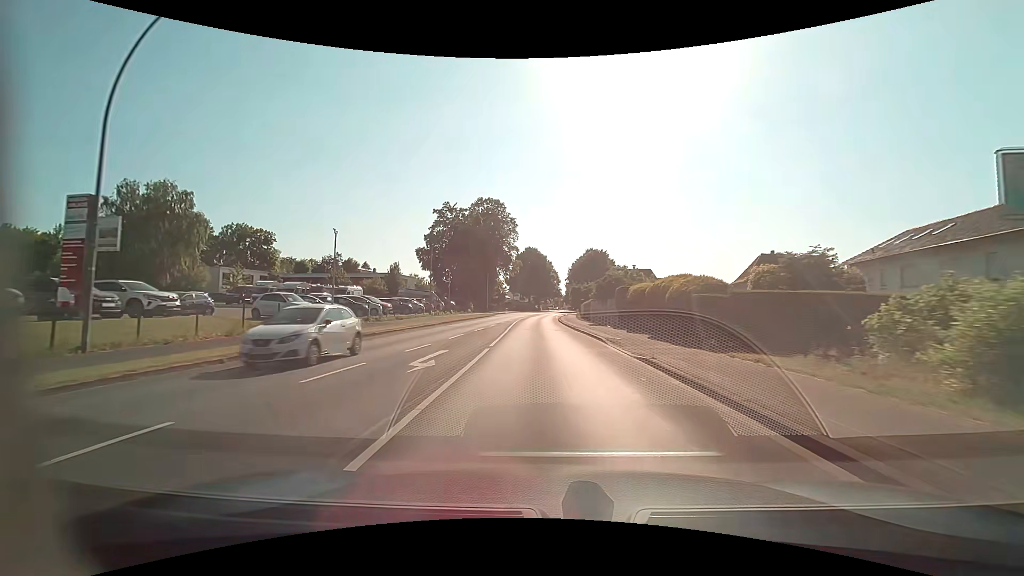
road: primary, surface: asphalt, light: Day
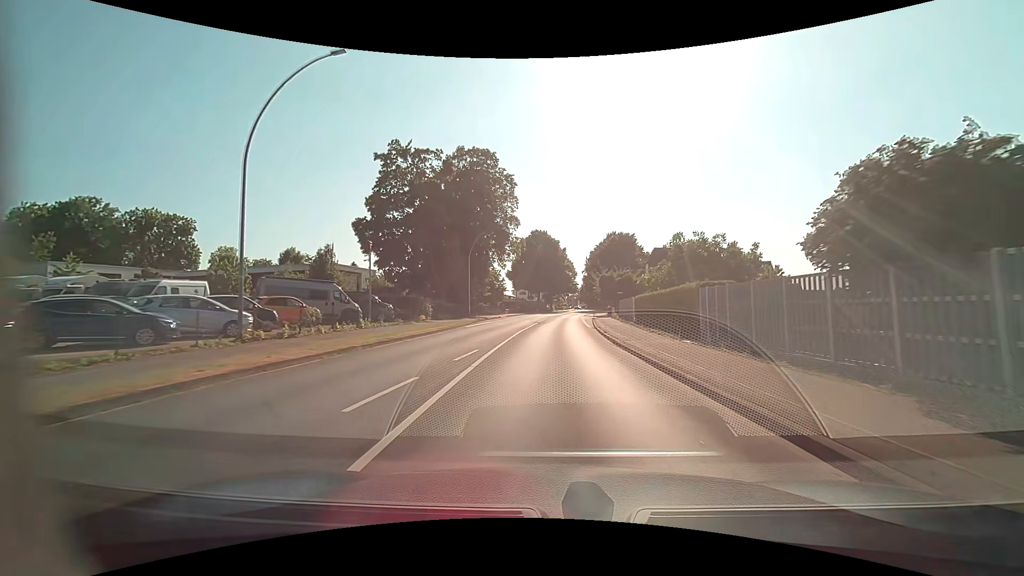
(-0.7, +32.7) m; -1°
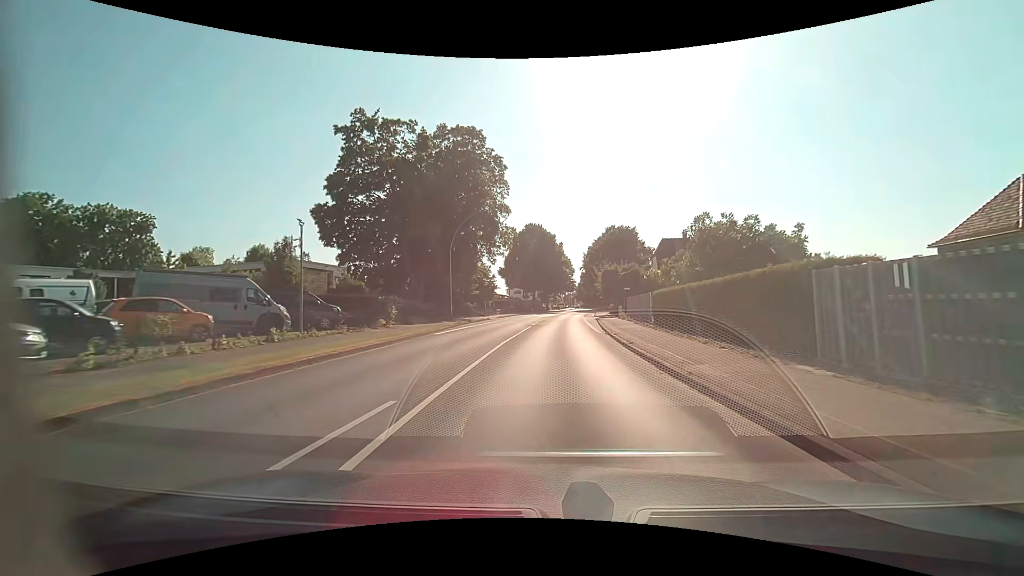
(+0.1, +8.3) m; +1°
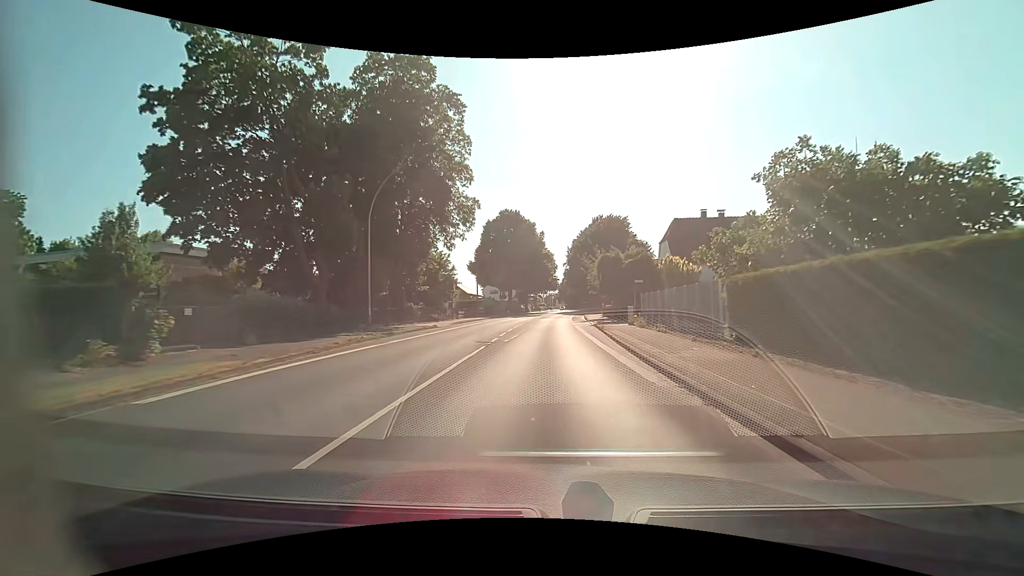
(+0.4, +16.8) m; +2°
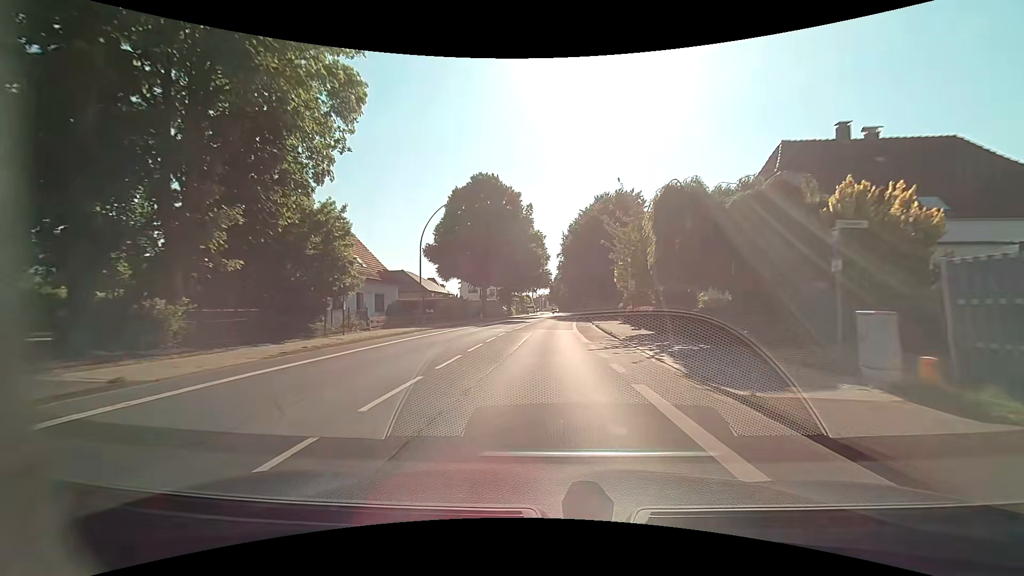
(+0.2, +25.5) m; +1°
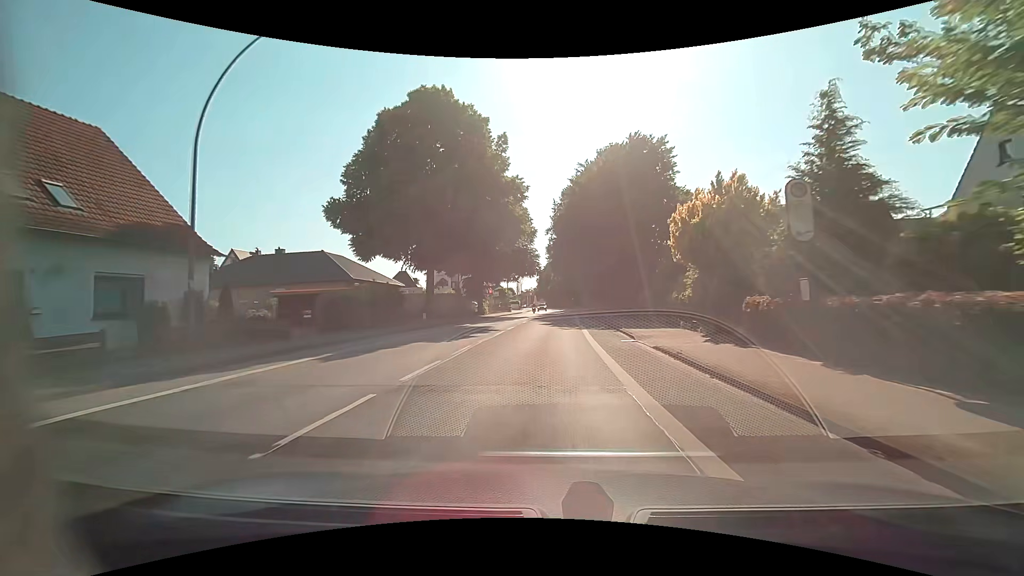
(+0.4, +24.4) m; +1°
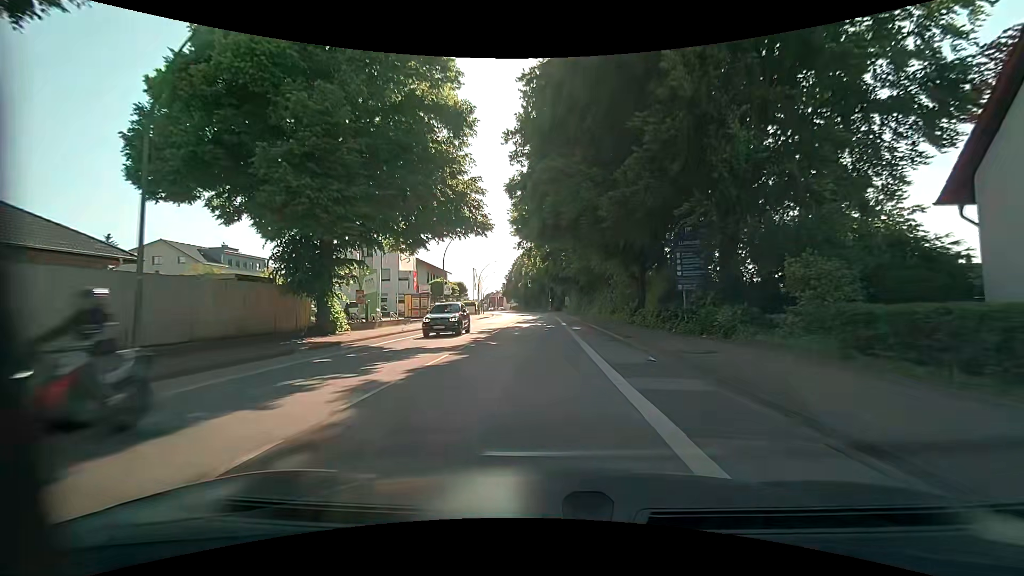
(+1.1, +38.2) m; +3°
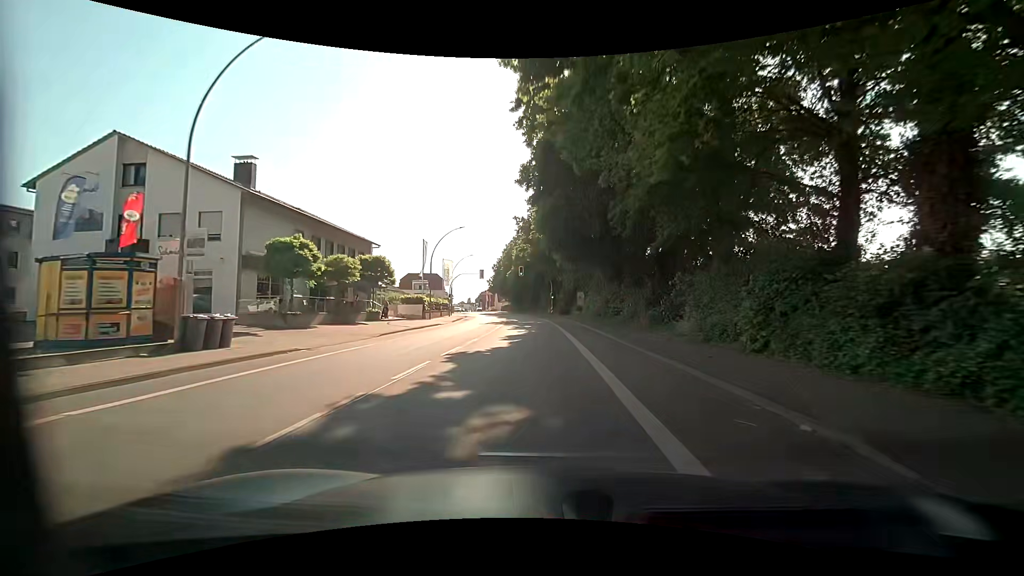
(0.0, +37.8) m; -1°
